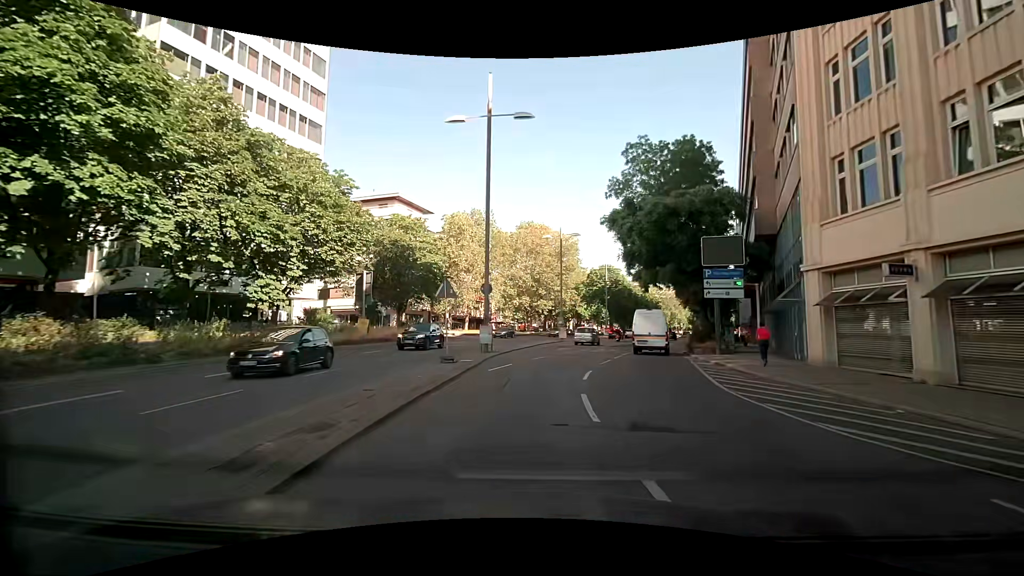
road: primary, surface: asphalt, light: Day
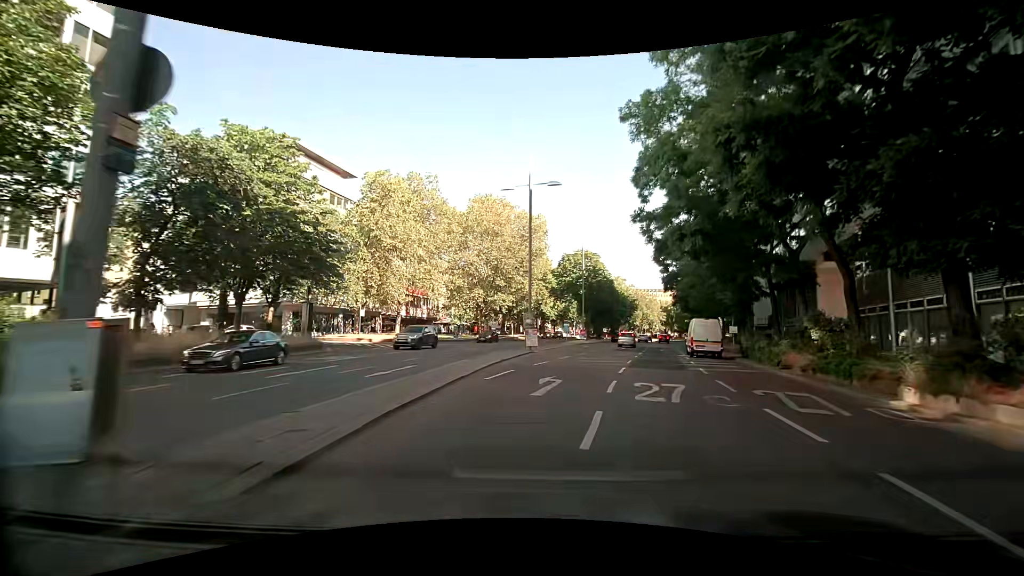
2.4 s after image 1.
(+0.9, +21.4) m; +5°
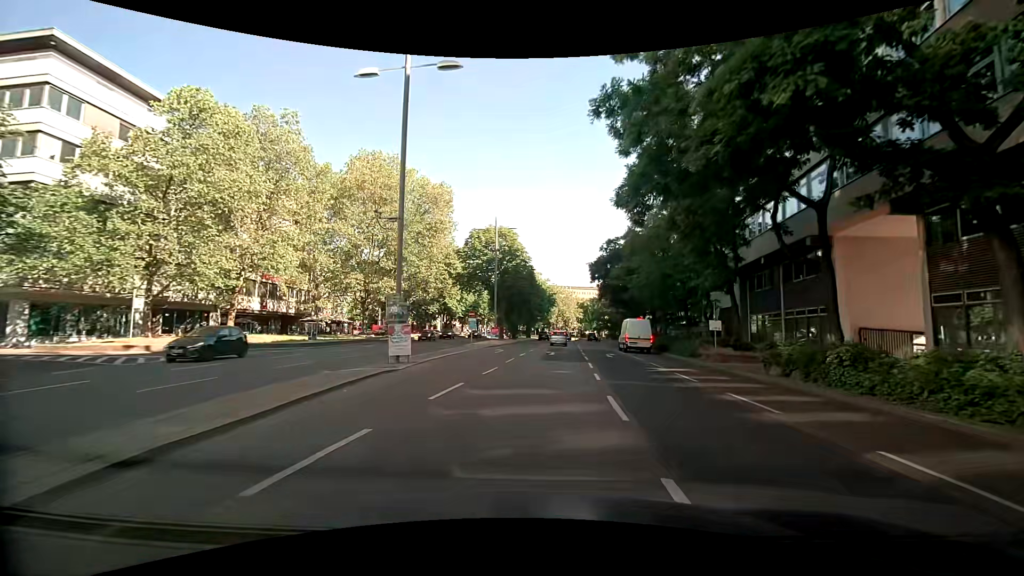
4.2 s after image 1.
(+1.5, +16.2) m; +10°
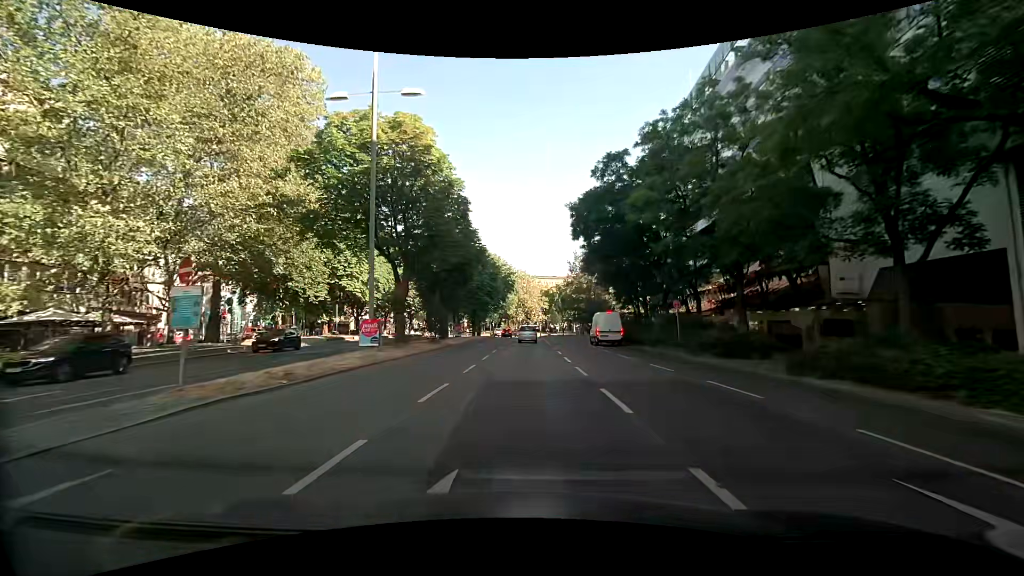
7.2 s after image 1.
(+1.7, +29.9) m; +5°
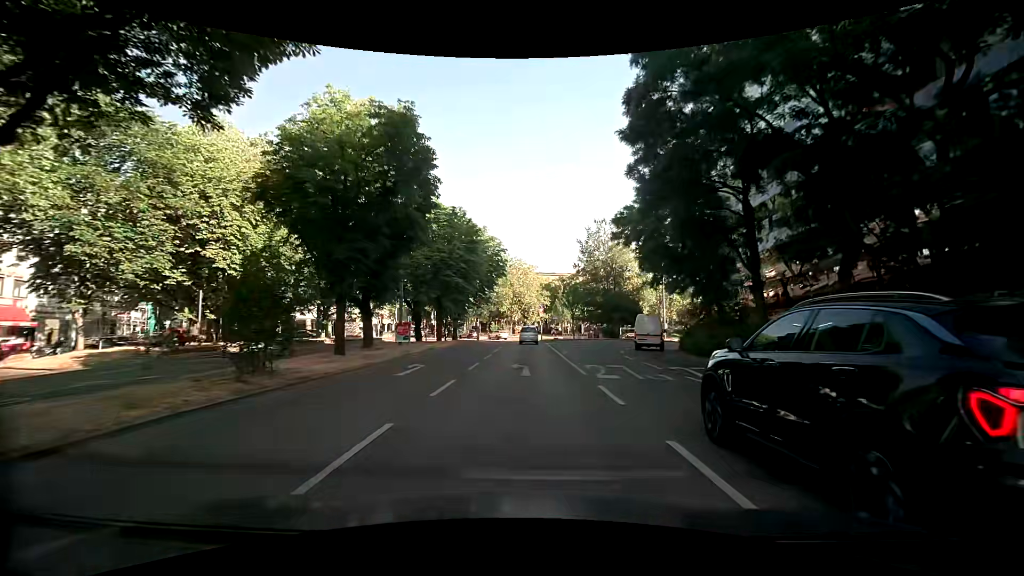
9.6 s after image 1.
(-0.2, +22.6) m; 0°
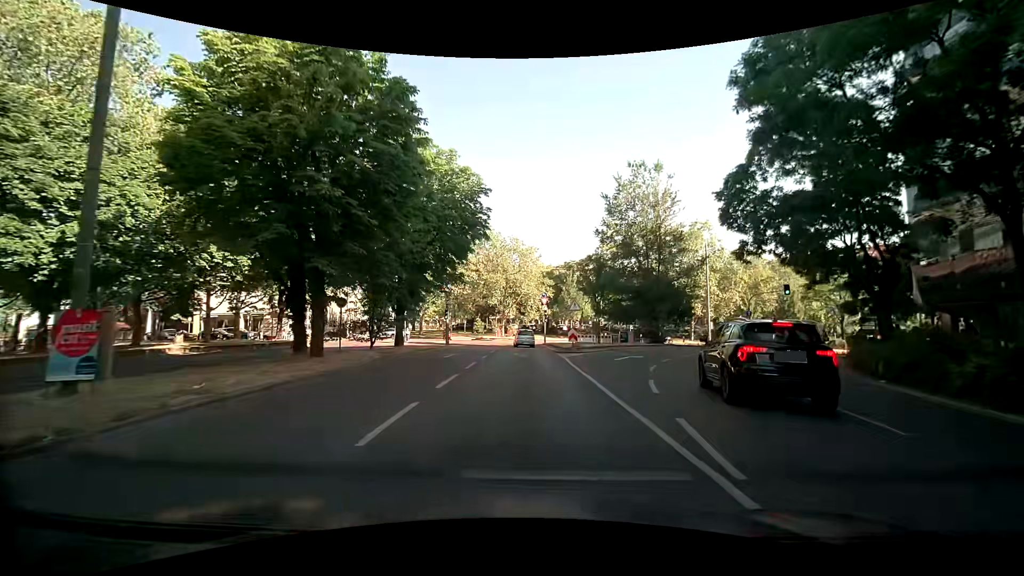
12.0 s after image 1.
(-0.3, +22.4) m; -1°
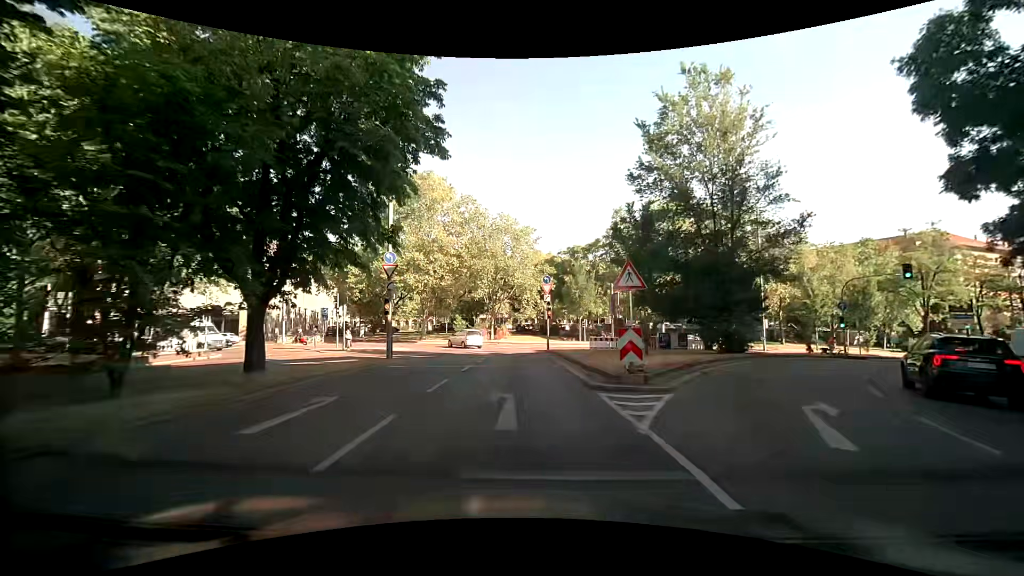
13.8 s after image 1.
(+0.3, +15.9) m; +1°
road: secondary_link
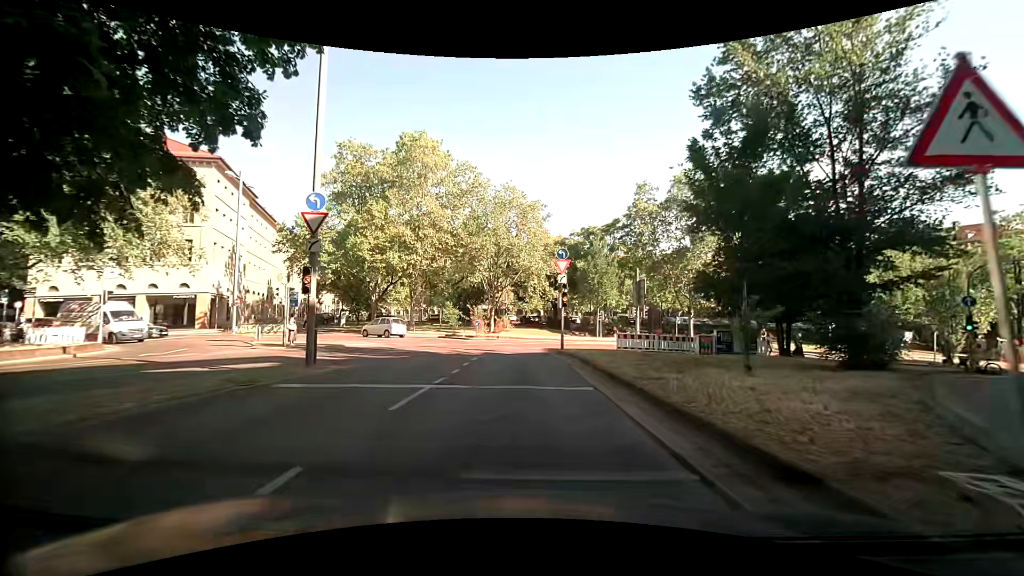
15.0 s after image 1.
(-0.1, +9.1) m; -1°
